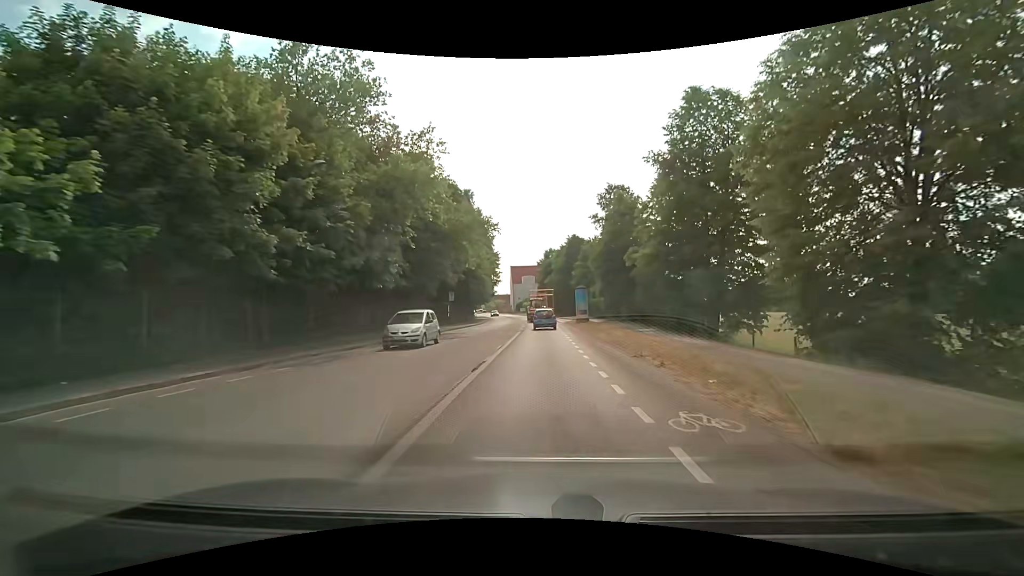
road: secondary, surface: asphalt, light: Day
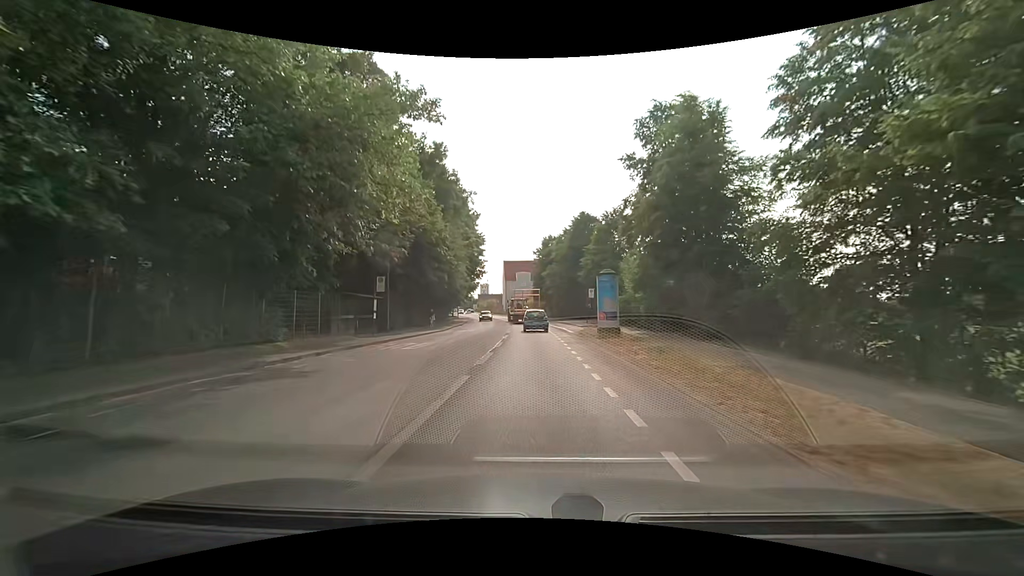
(+0.2, +22.0) m; 0°
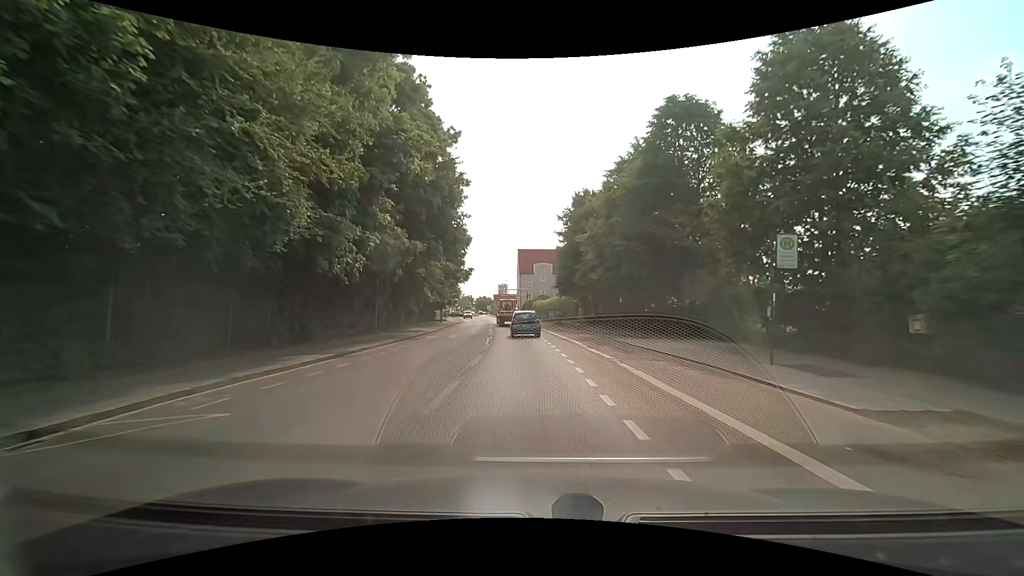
(-0.4, +36.3) m; -2°
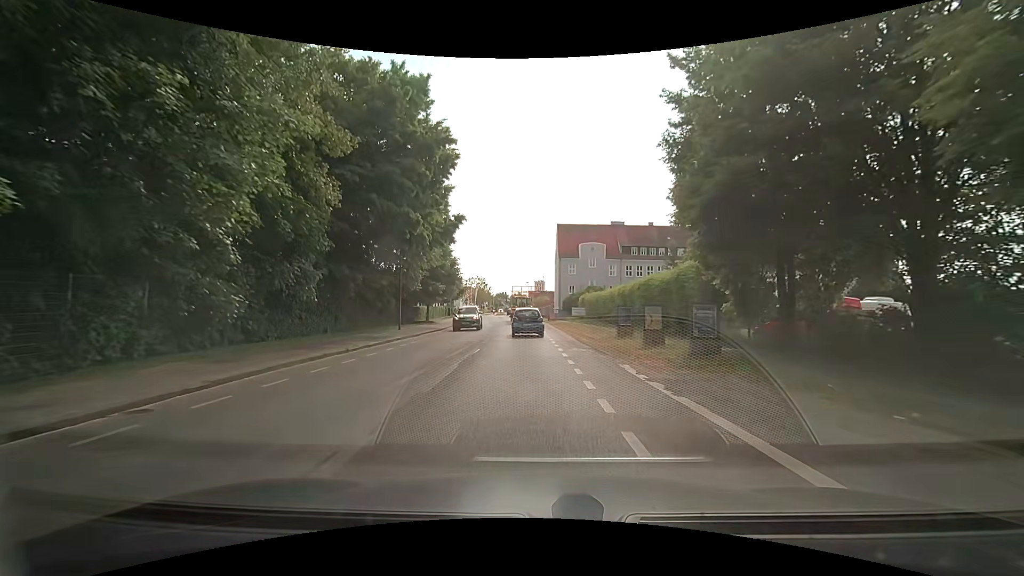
(-1.2, +34.9) m; -4°
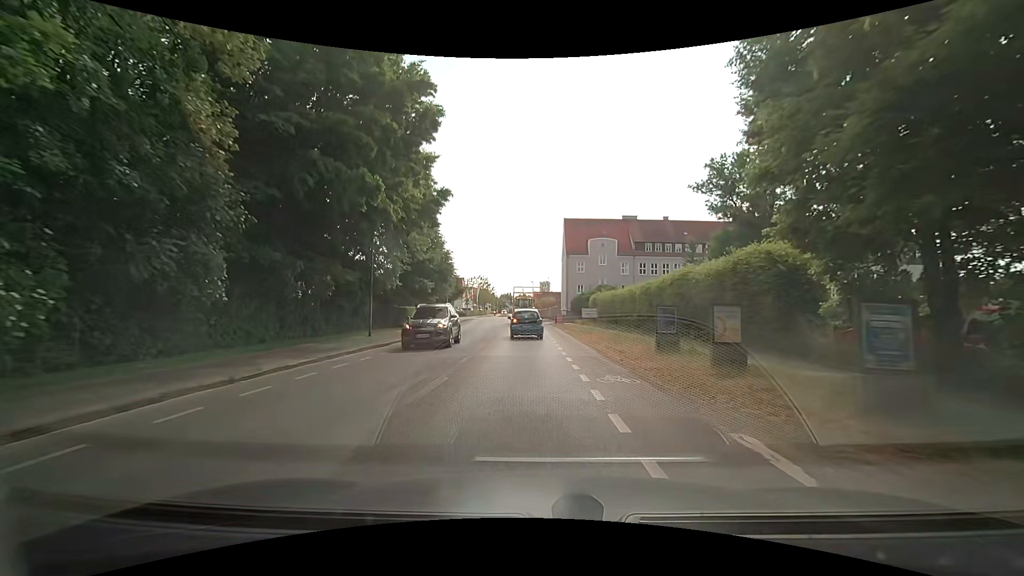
(0.0, +6.9) m; 0°
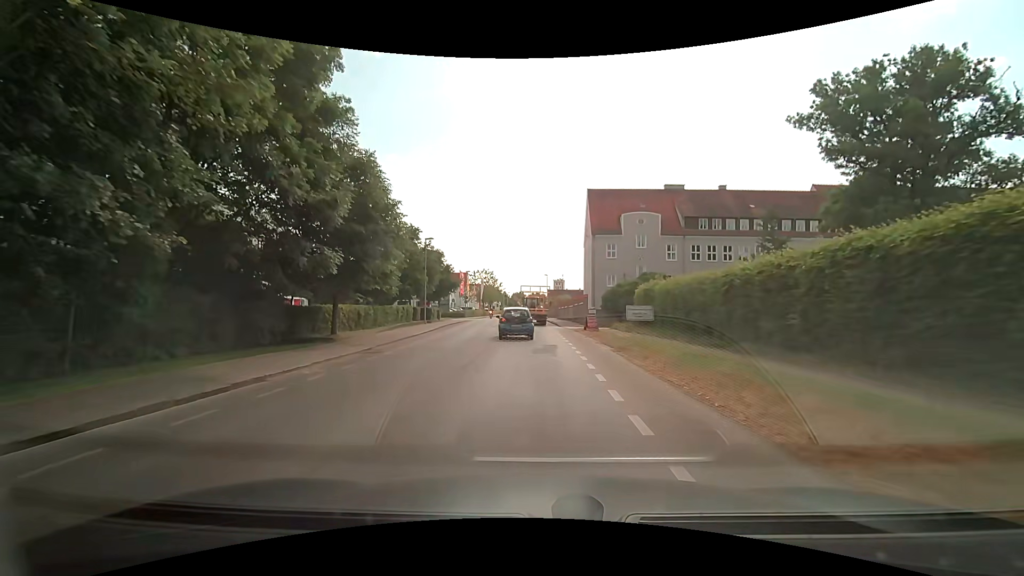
(-0.4, +20.2) m; -2°
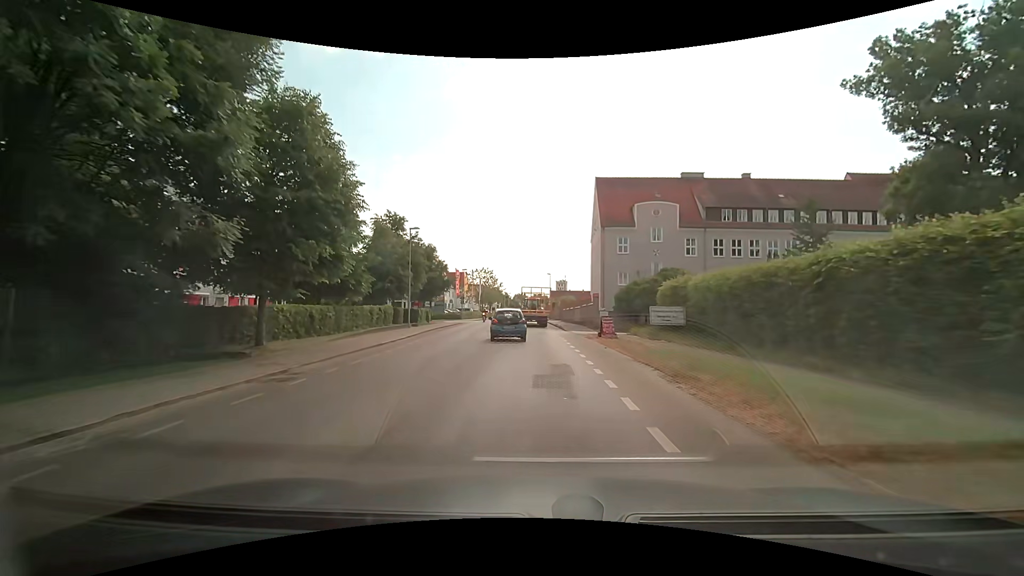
(0.0, +6.6) m; 0°
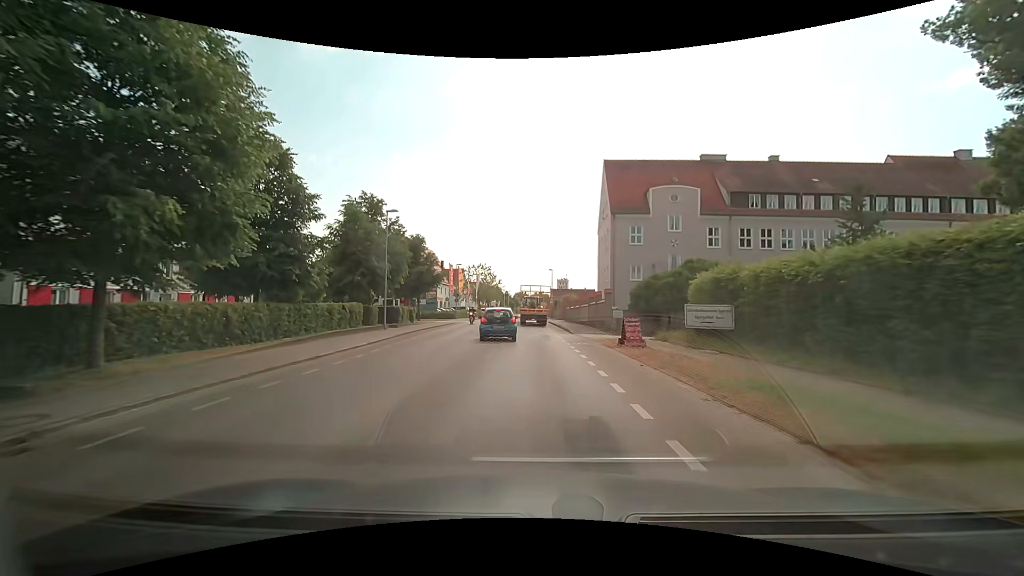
(-0.1, +6.5) m; -1°
